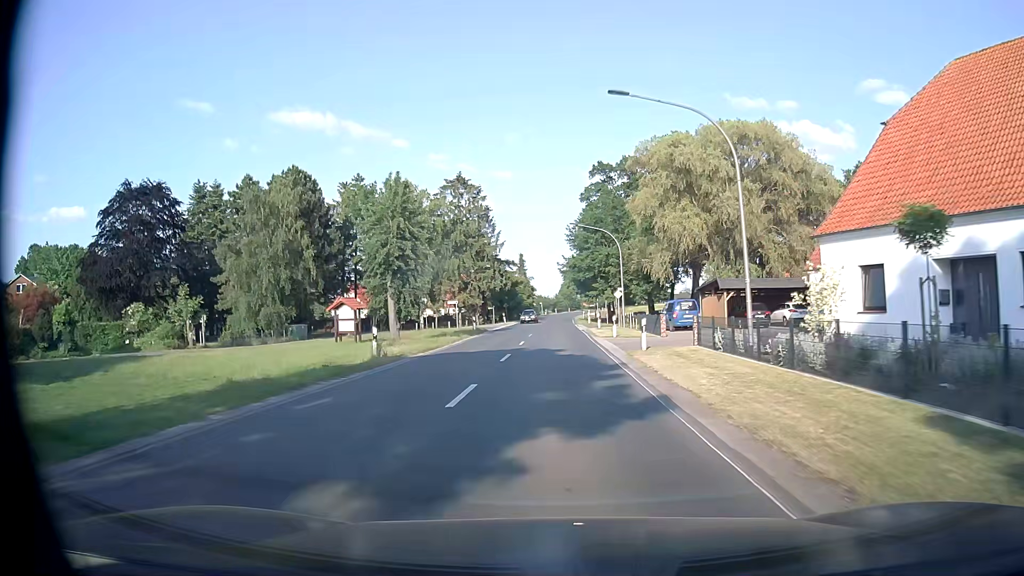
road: secondary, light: Day
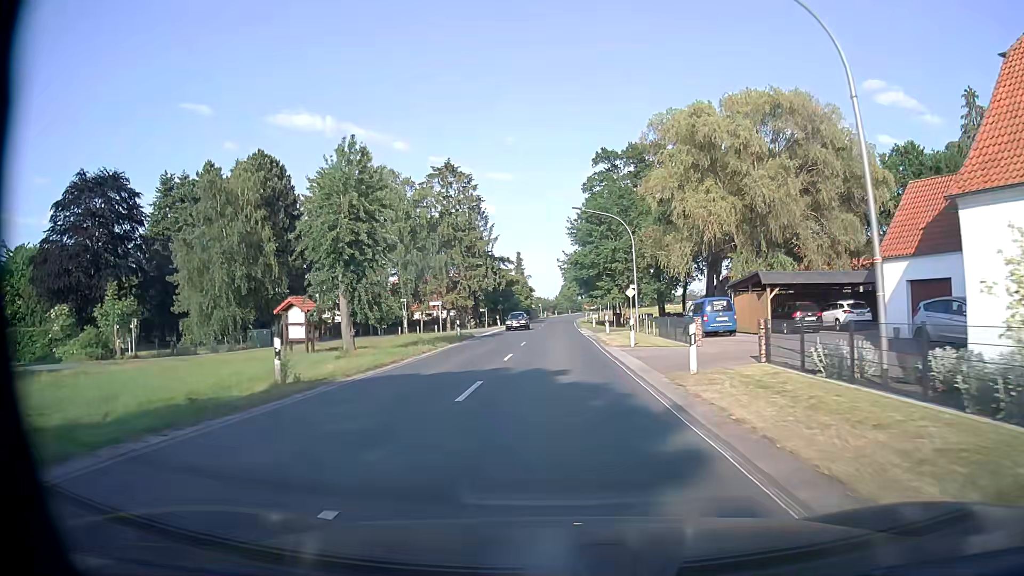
(0.0, +8.1) m; 0°
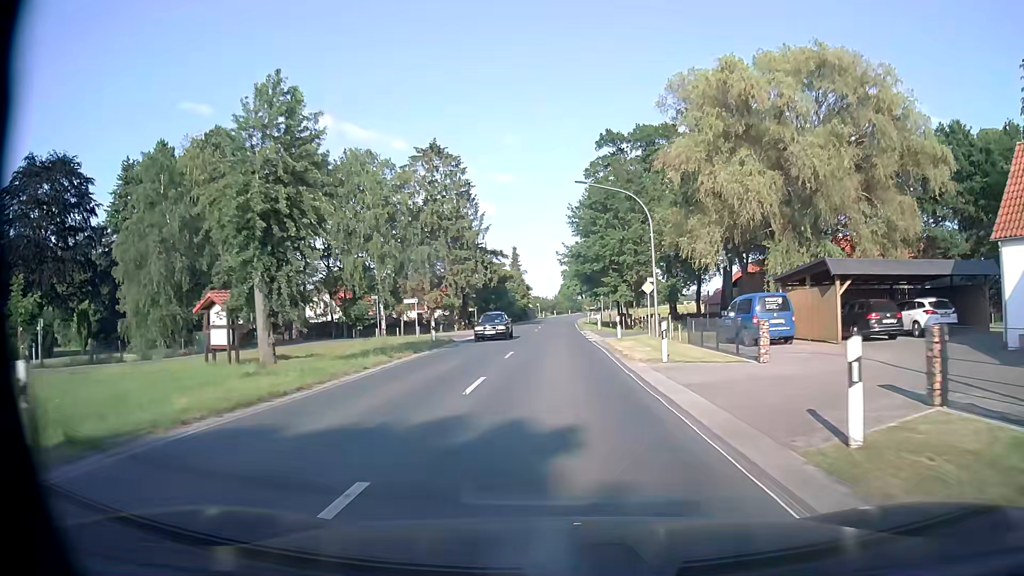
(0.0, +8.0) m; 0°
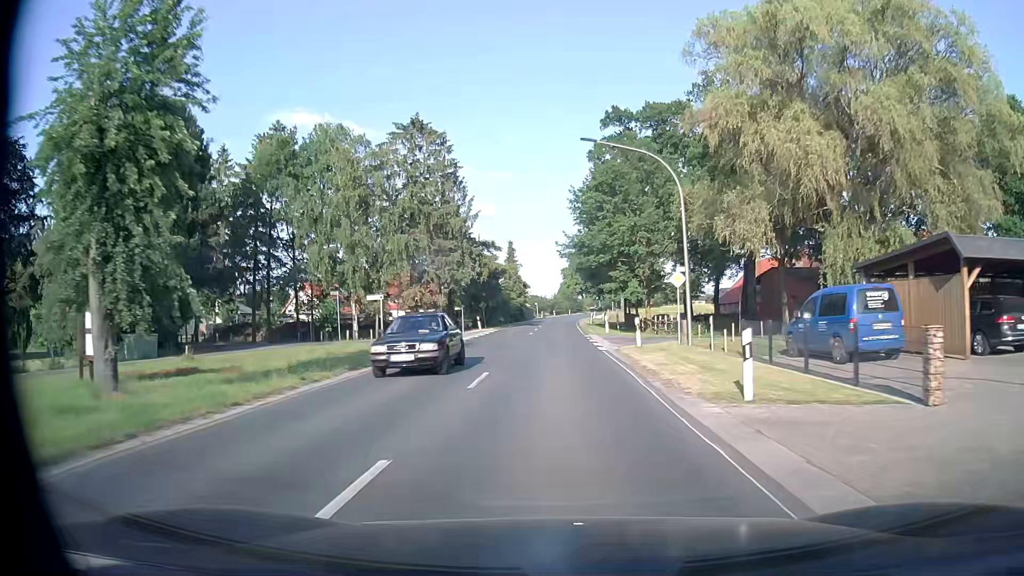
(0.0, +8.0) m; 0°
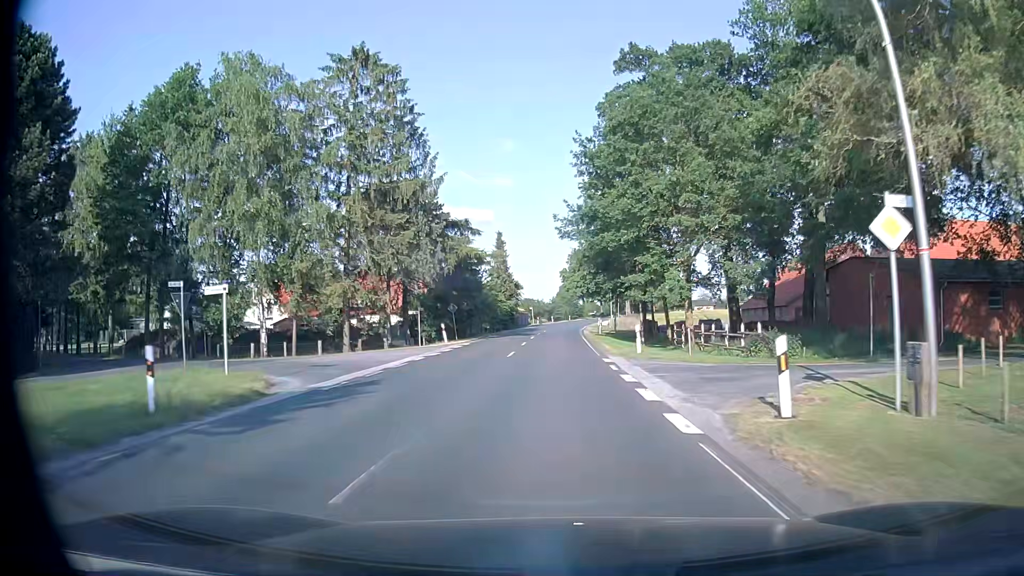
(0.0, +16.1) m; 0°
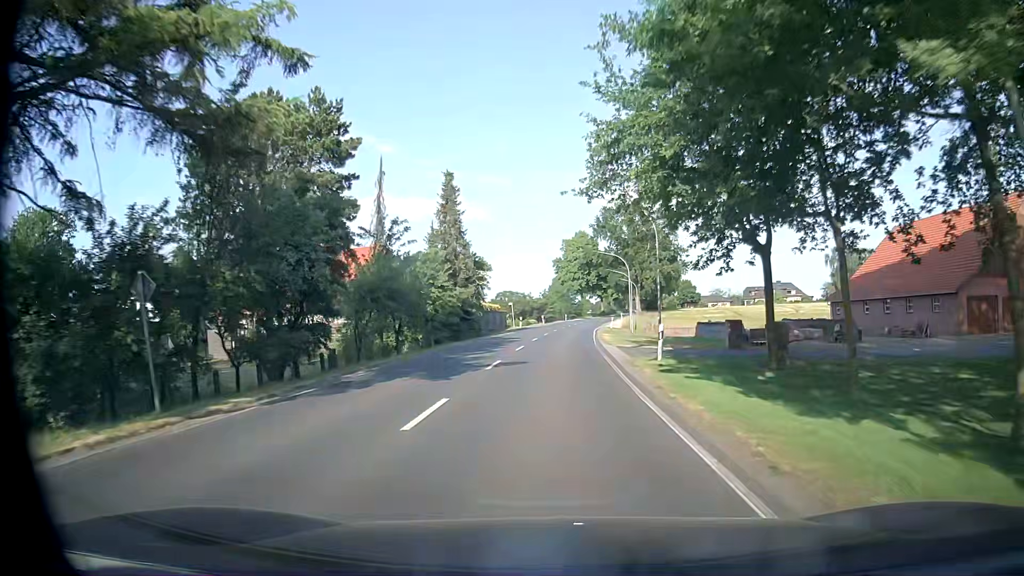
(+0.2, +32.2) m; +1°
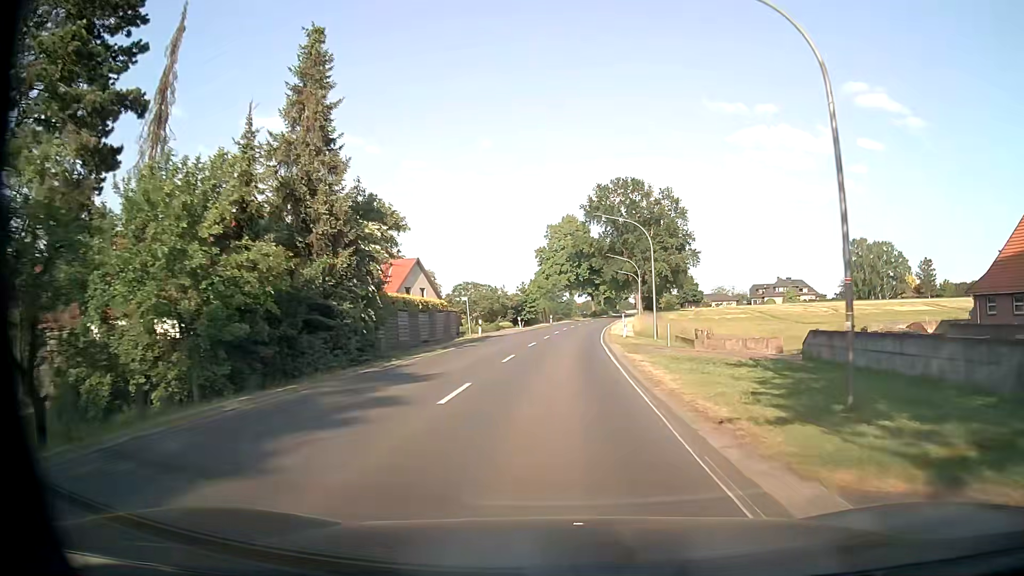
(+0.2, +24.2) m; +1°
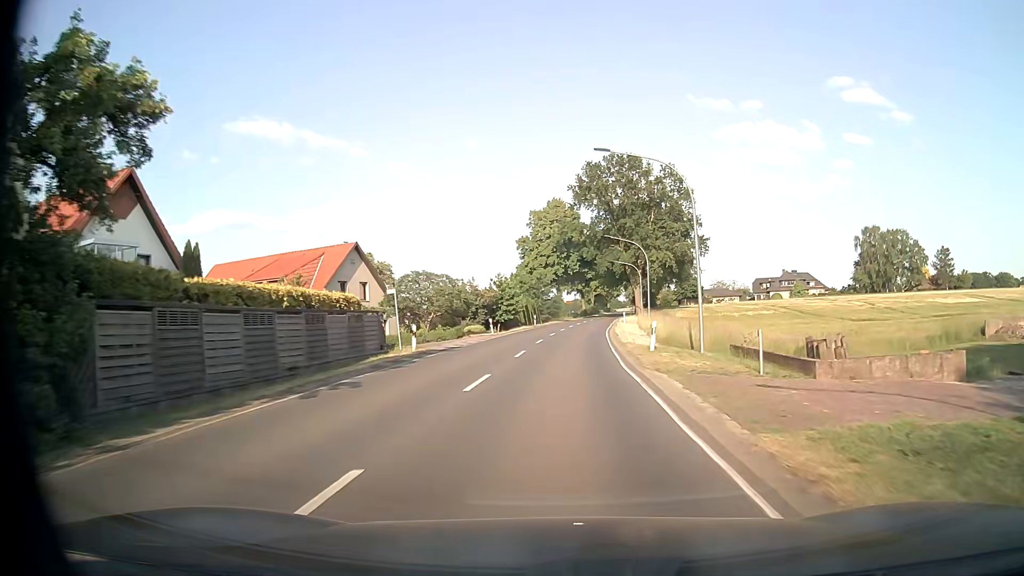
(+0.2, +16.1) m; +1°
(0, +10) (0, +20) (+1, +30) (+1, +40) (+2, +50) (+3, +60) (+4, +70) (+5, +80) (+6, +90) (+7, +100) m
